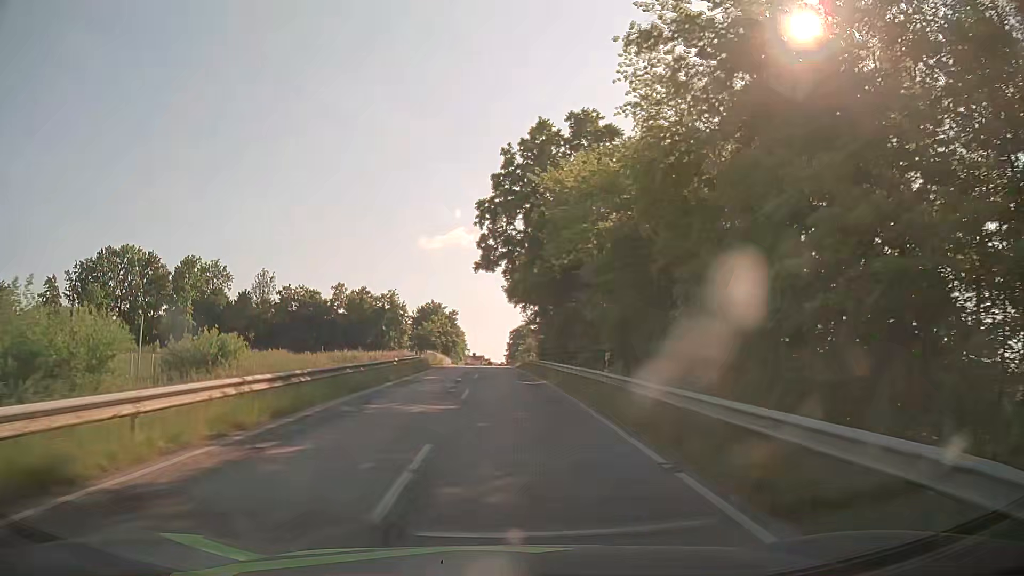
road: tertiary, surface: asphalt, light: Day
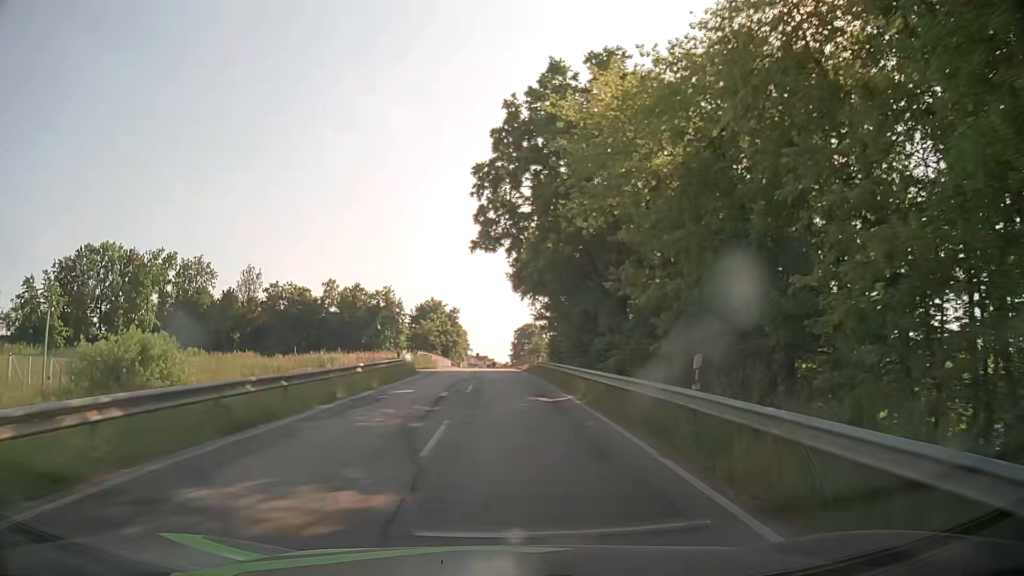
(0.0, +9.1) m; 0°
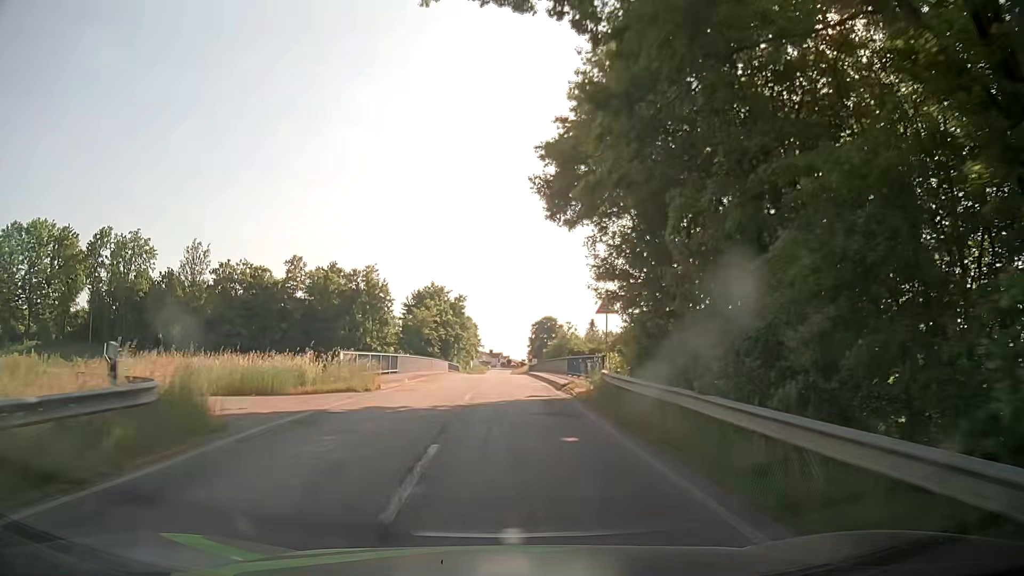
(-0.4, +27.5) m; -2°
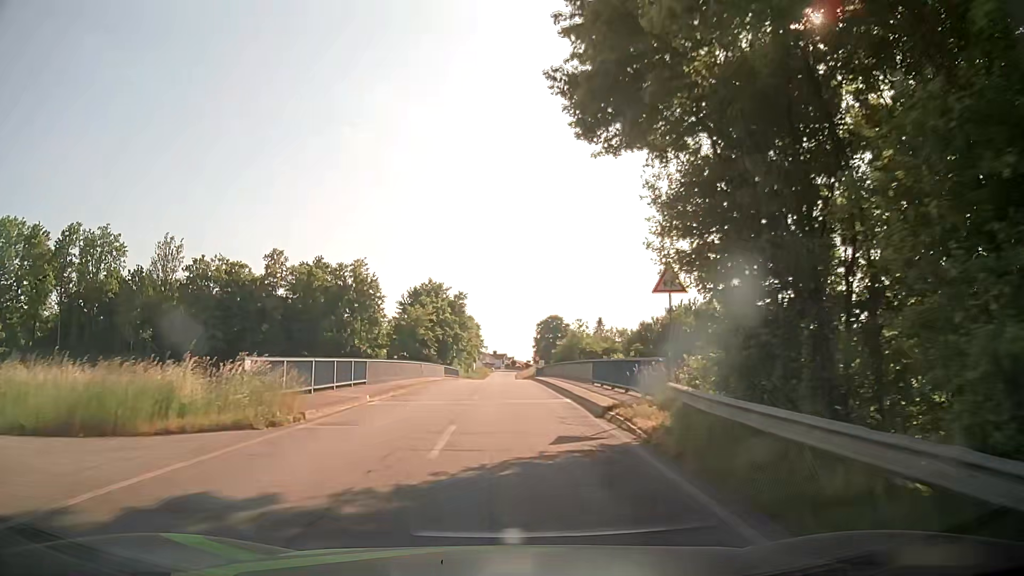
(0.0, +9.2) m; 0°
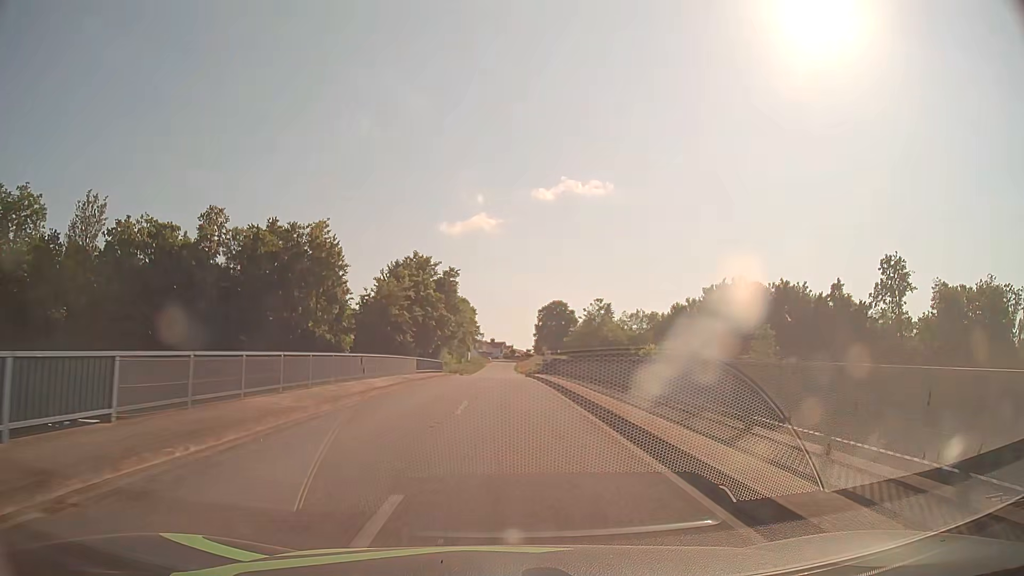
(-0.2, +18.4) m; -1°
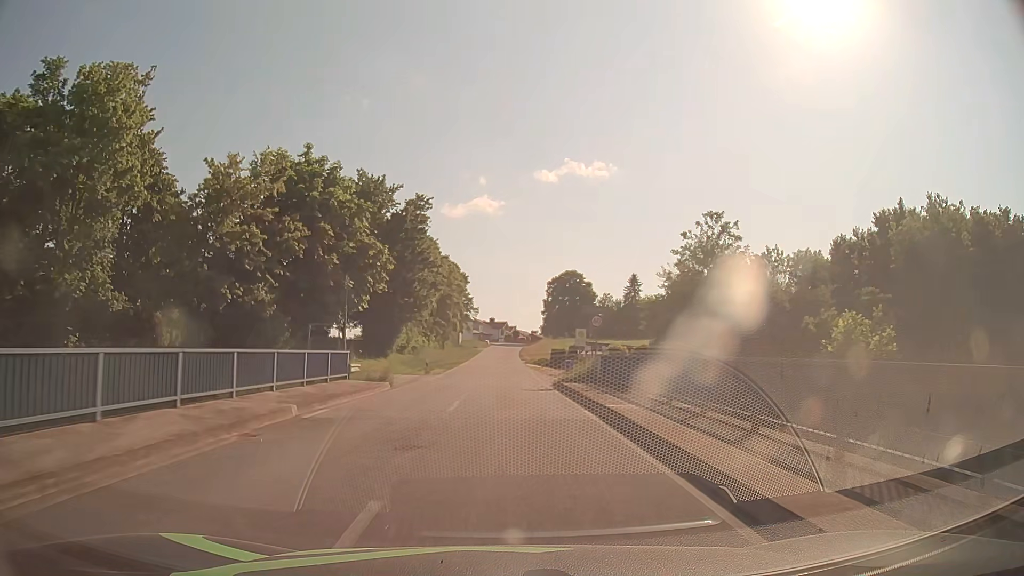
(+0.3, +37.0) m; 0°
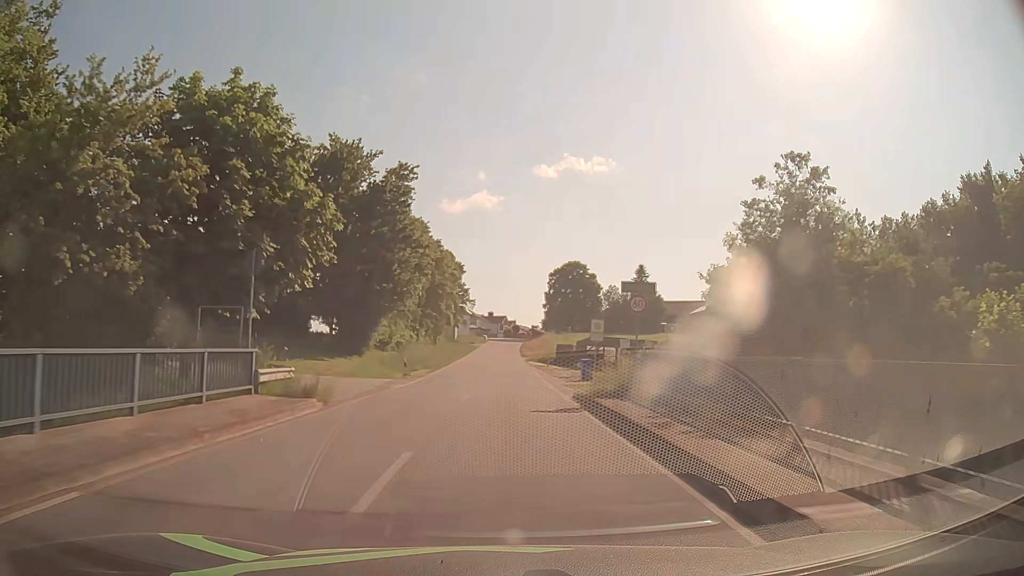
(0.0, +9.3) m; 0°
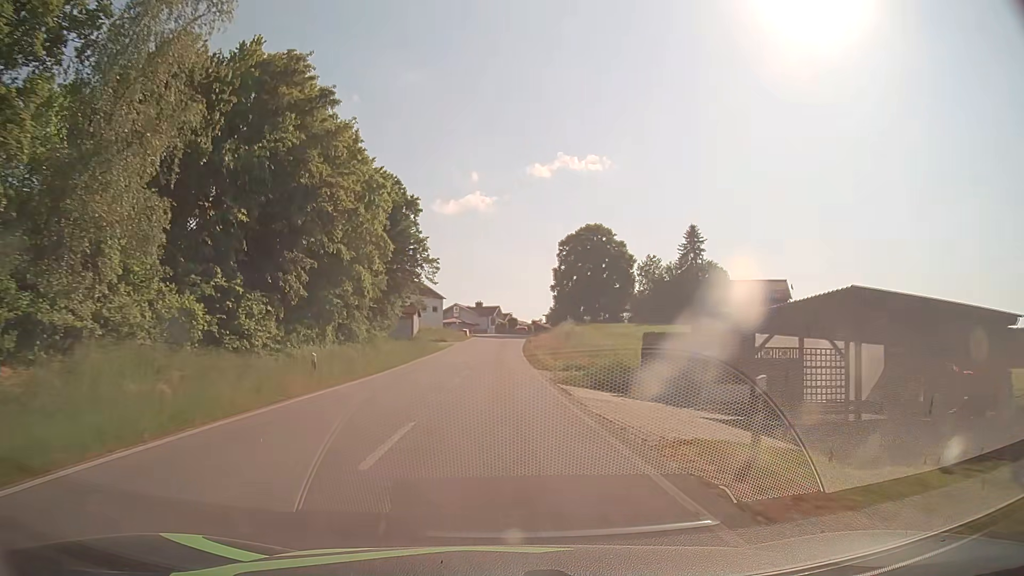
(+0.3, +46.2) m; +1°
(0, +10) (0, +20) (0, +30) (0, +40) (0, +50) (0, +60) (0, +70) (0, +80) (+1, +90) (+2, +100) m
